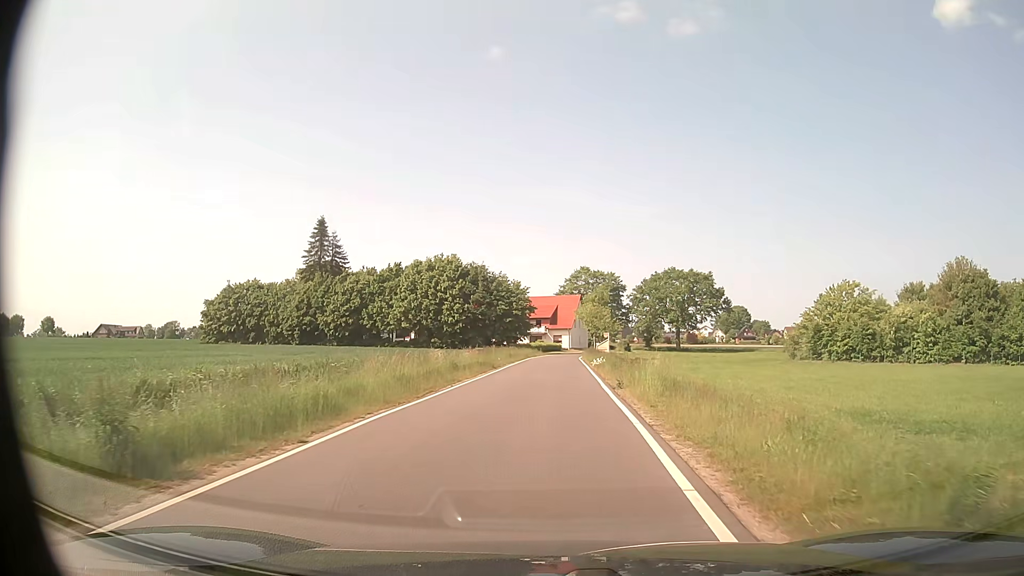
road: unclassified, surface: asphalt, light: Day
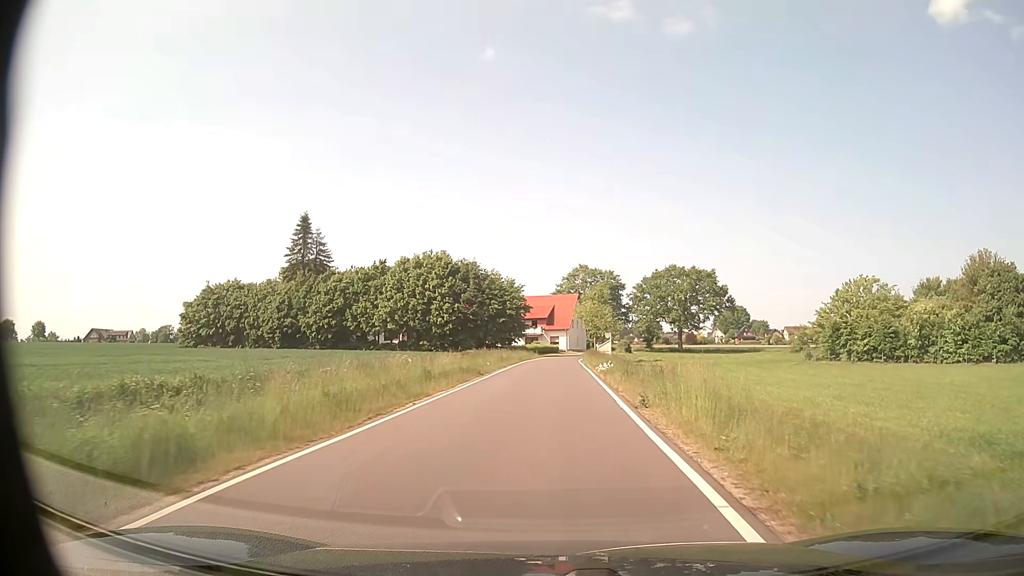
(0.0, +6.0) m; 0°
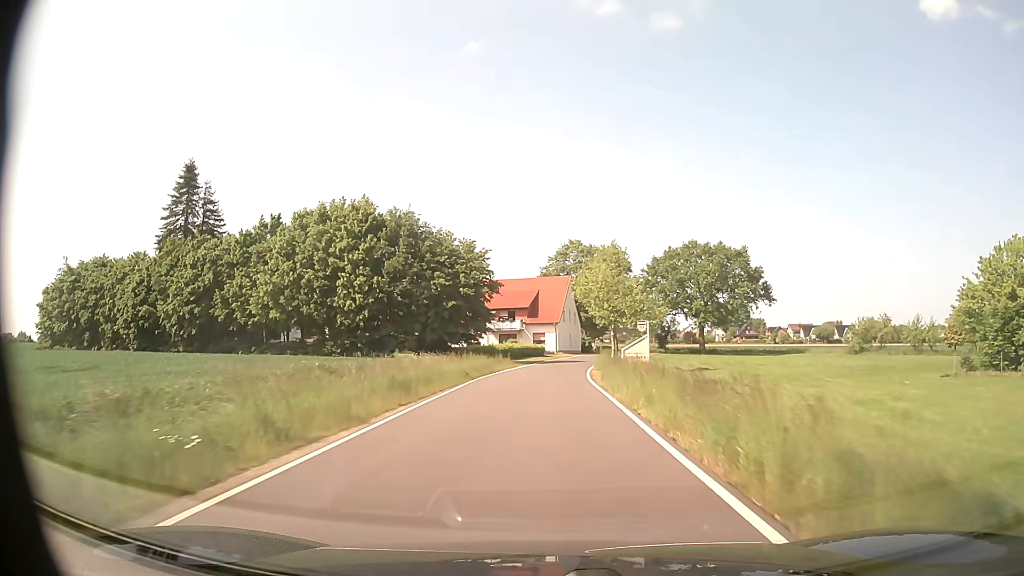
(+0.4, +31.8) m; +1°
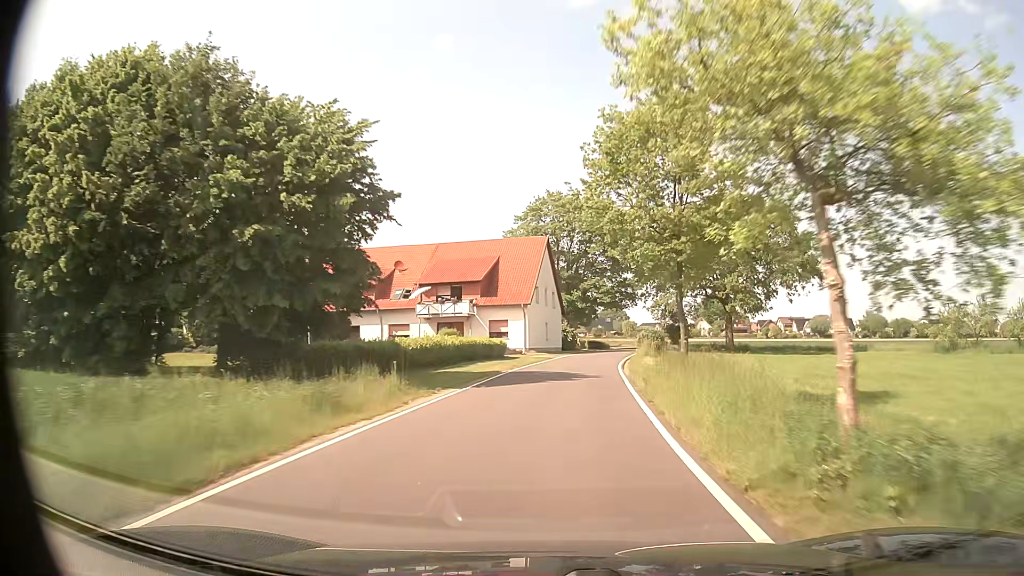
(+0.3, +30.5) m; +2°
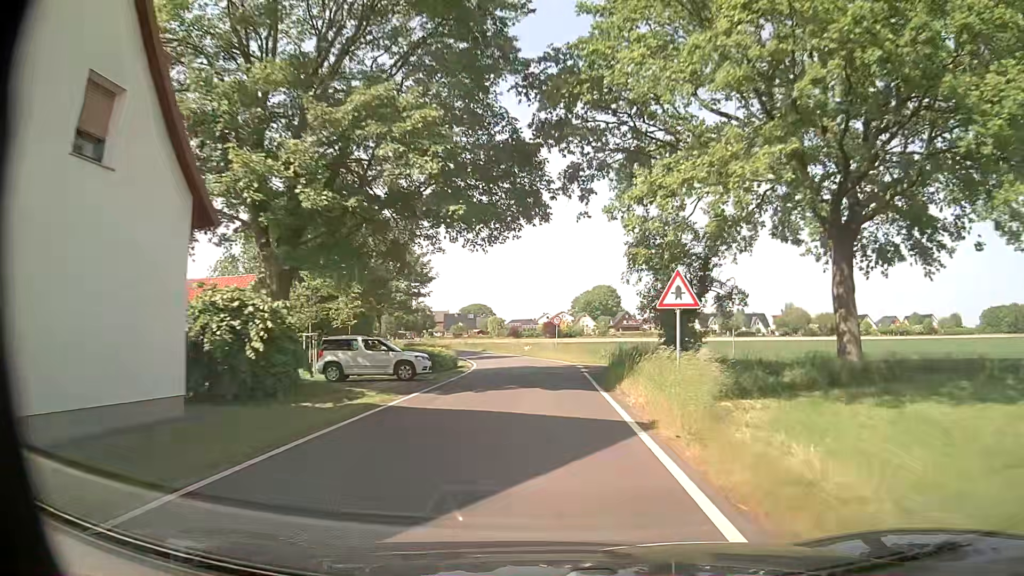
(+5.6, +53.7) m; +12°
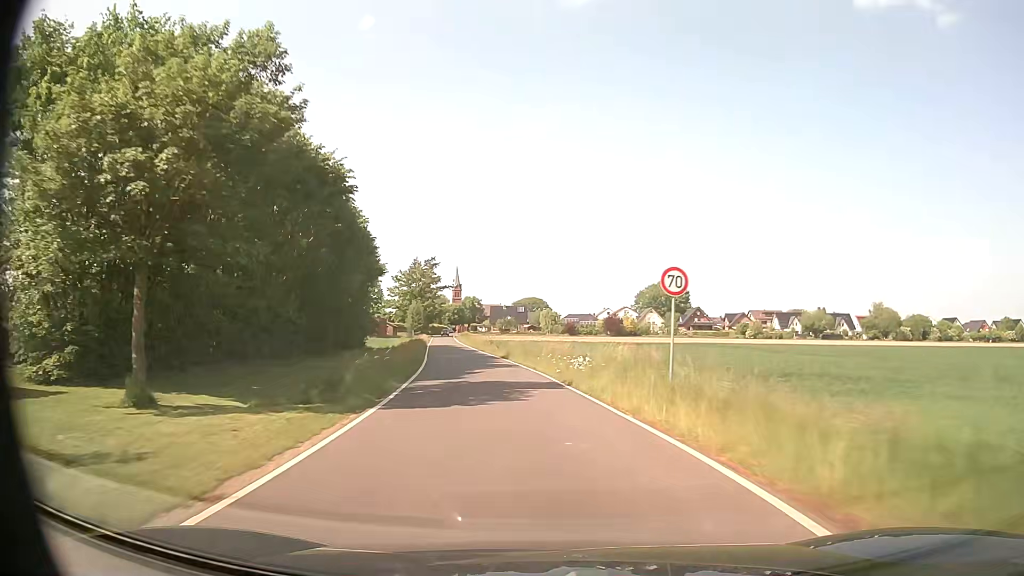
(-0.6, +31.7) m; -4°
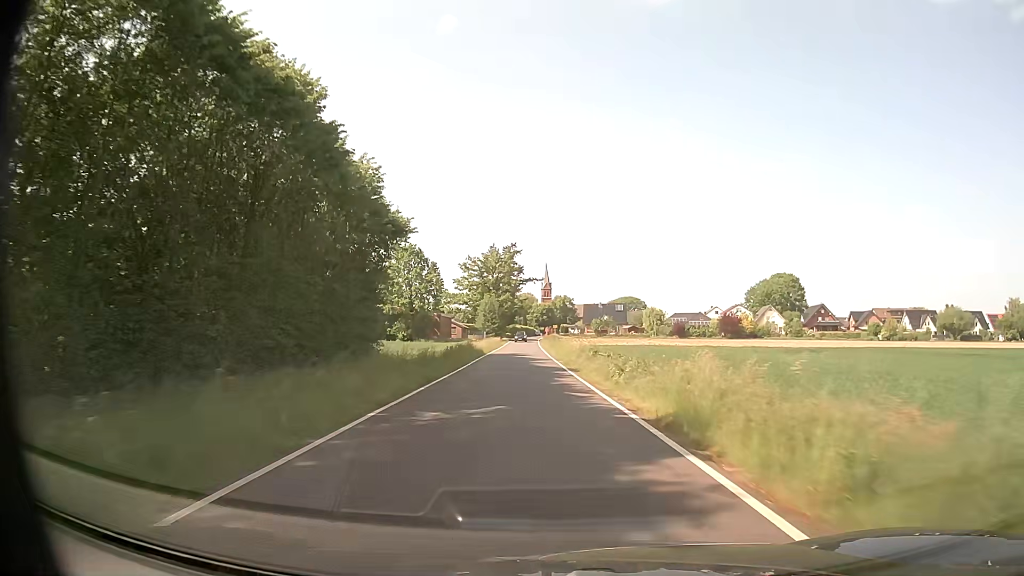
(-3.3, +32.5) m; -8°
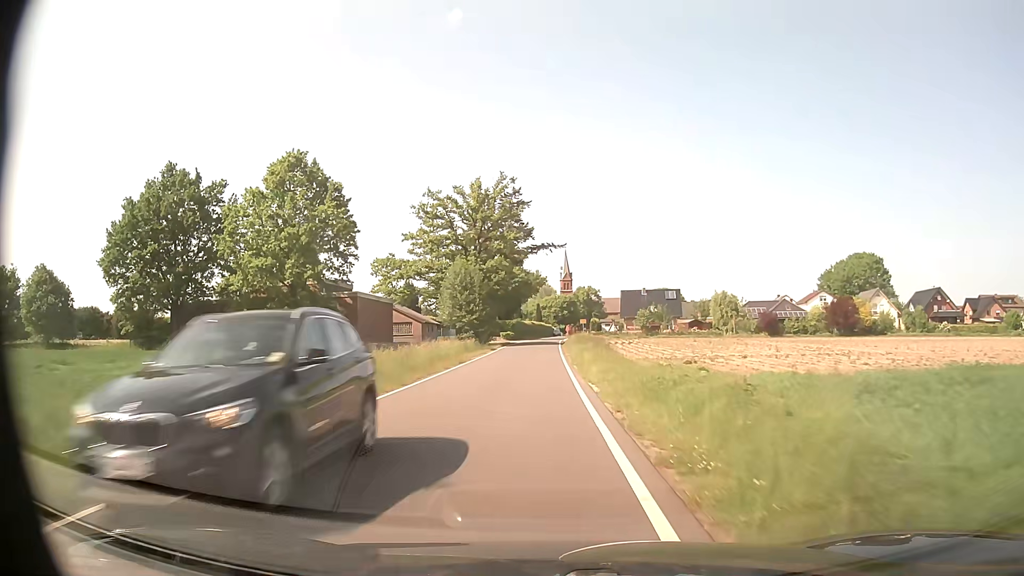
(-0.9, +56.1) m; -2°
(0, +10) (0, +20) (0, +30) (0, +40) (0, +50) (0, +60) (0, +70) (+1, +80) (+1, +90) (+2, +100) m
